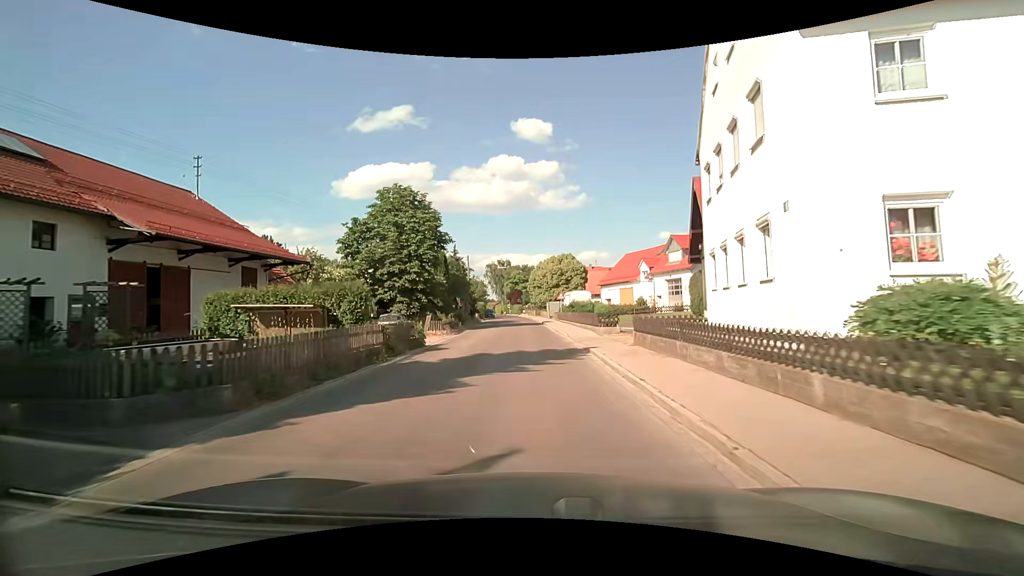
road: secondary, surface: asphalt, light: Day
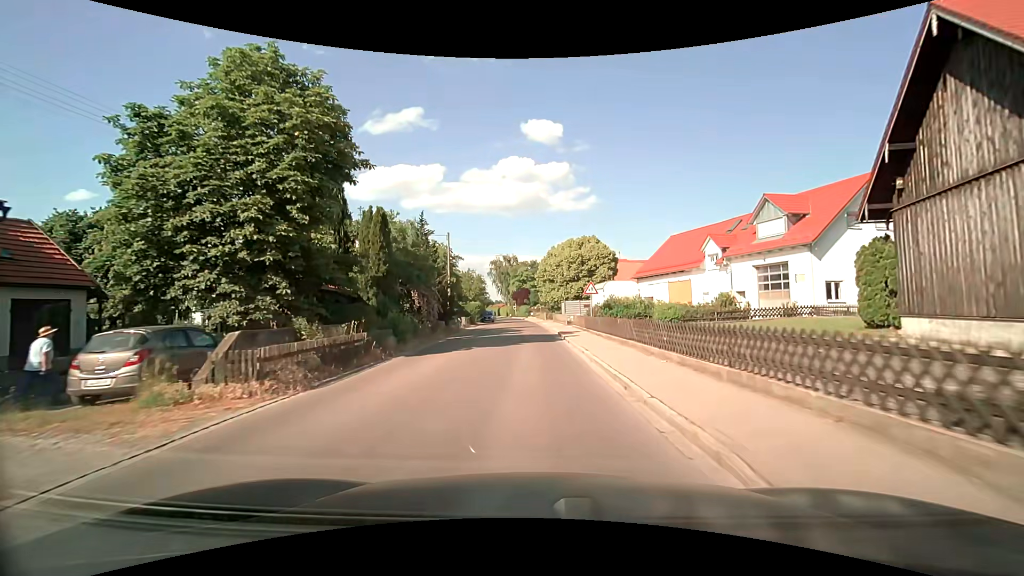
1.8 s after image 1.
(-0.4, +20.3) m; -2°
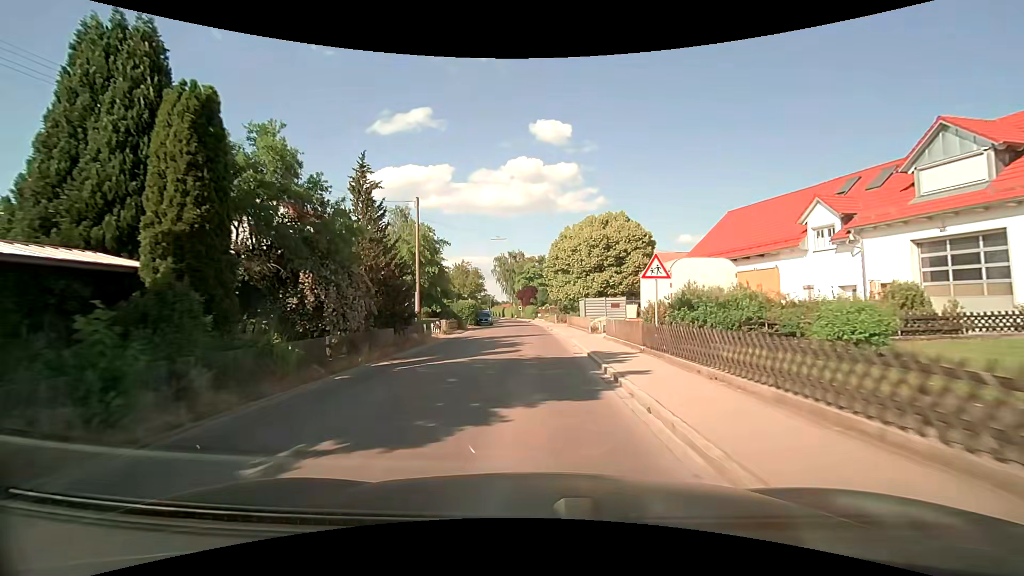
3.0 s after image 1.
(-0.1, +14.1) m; -1°
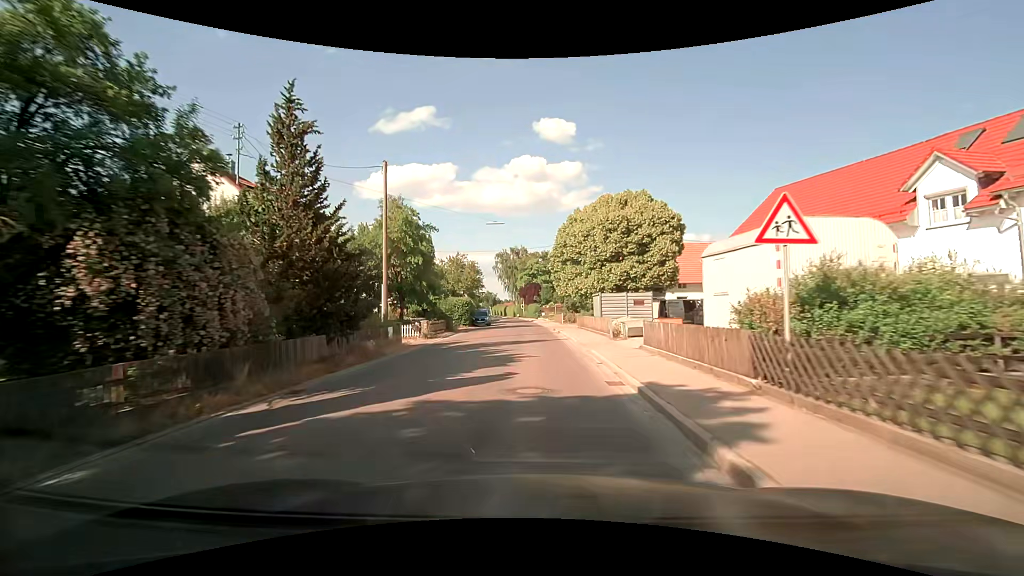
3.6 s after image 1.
(0.0, +7.2) m; -1°
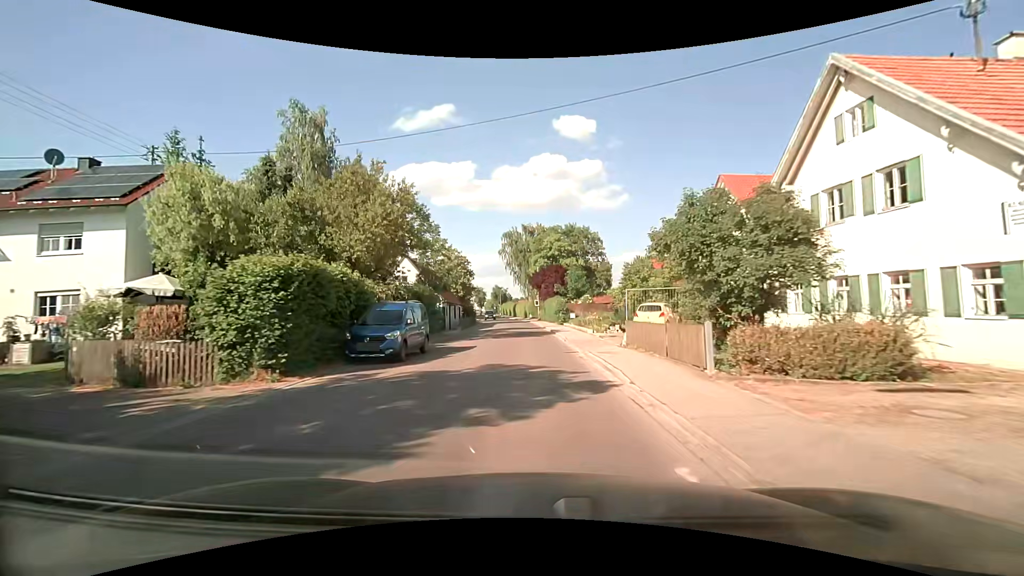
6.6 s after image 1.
(-0.5, +37.3) m; -2°
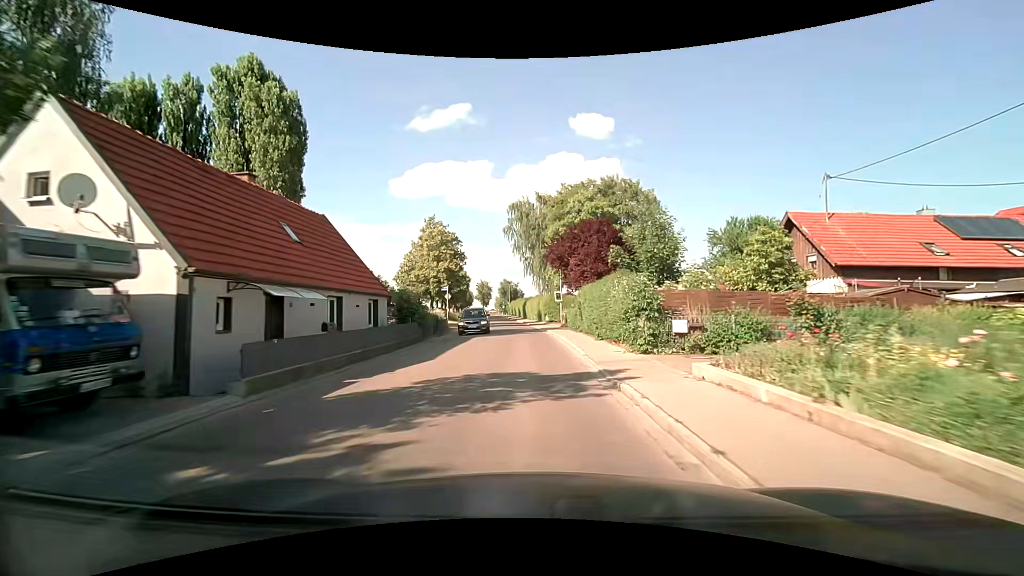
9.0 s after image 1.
(-0.4, +29.8) m; -2°
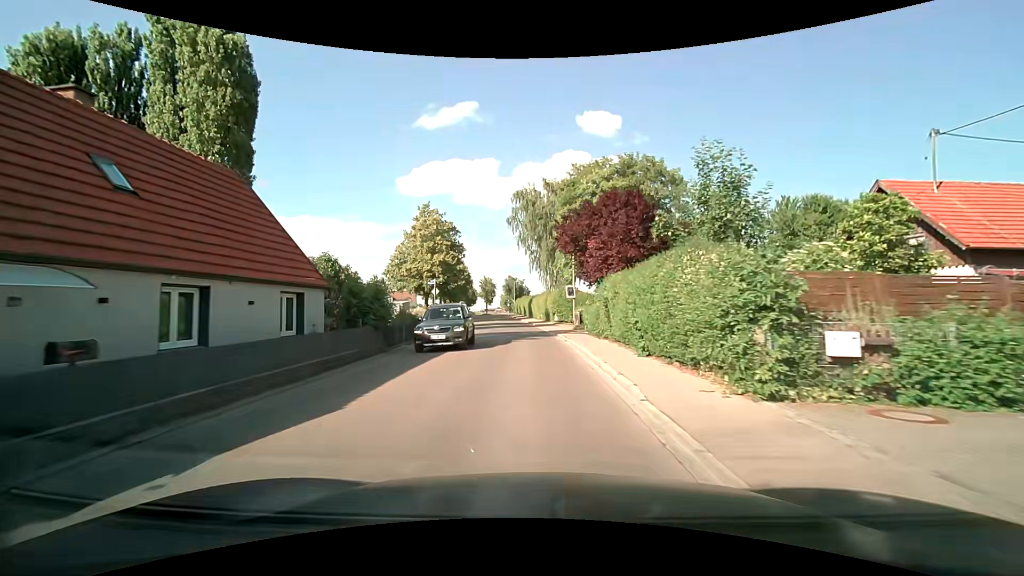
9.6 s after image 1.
(0.0, +7.3) m; 0°
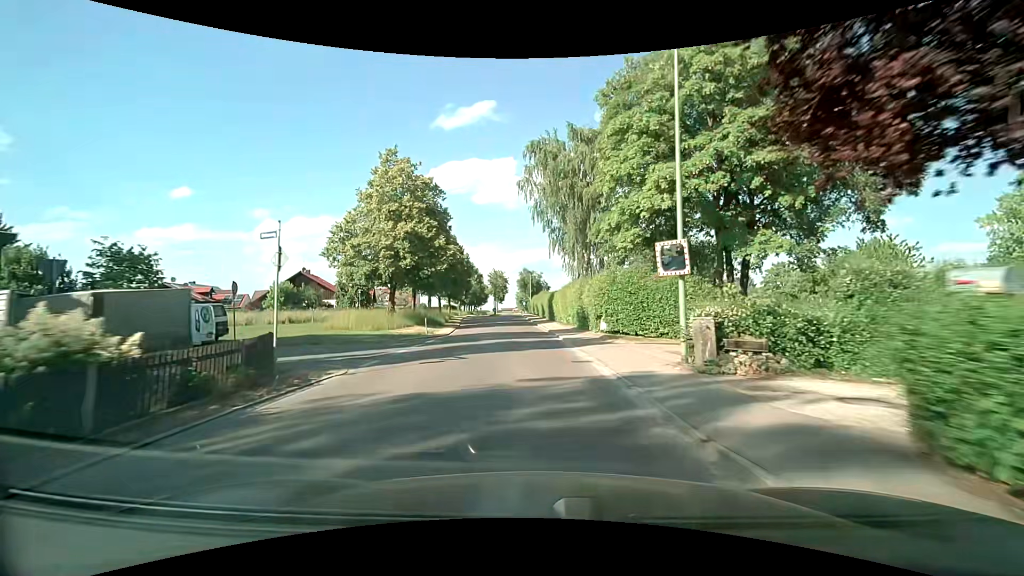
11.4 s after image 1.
(-0.5, +21.4) m; -2°
(0, +10) (-1, +20) (-1, +30) (-2, +40) (-2, +50) (-3, +60) (-3, +70) (-4, +80) (-5, +90) (-5, +100) m
